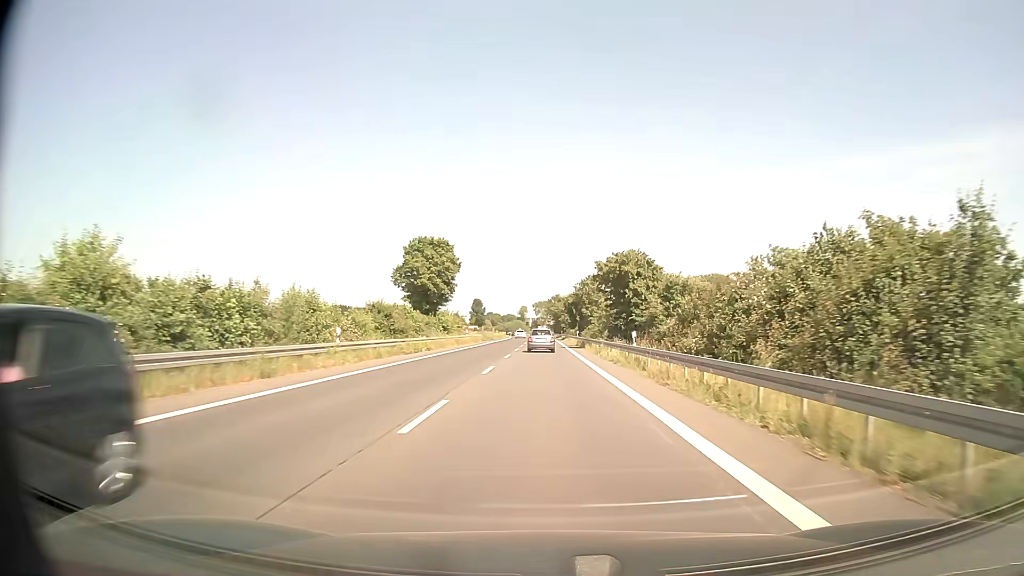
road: secondary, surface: asphalt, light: Day
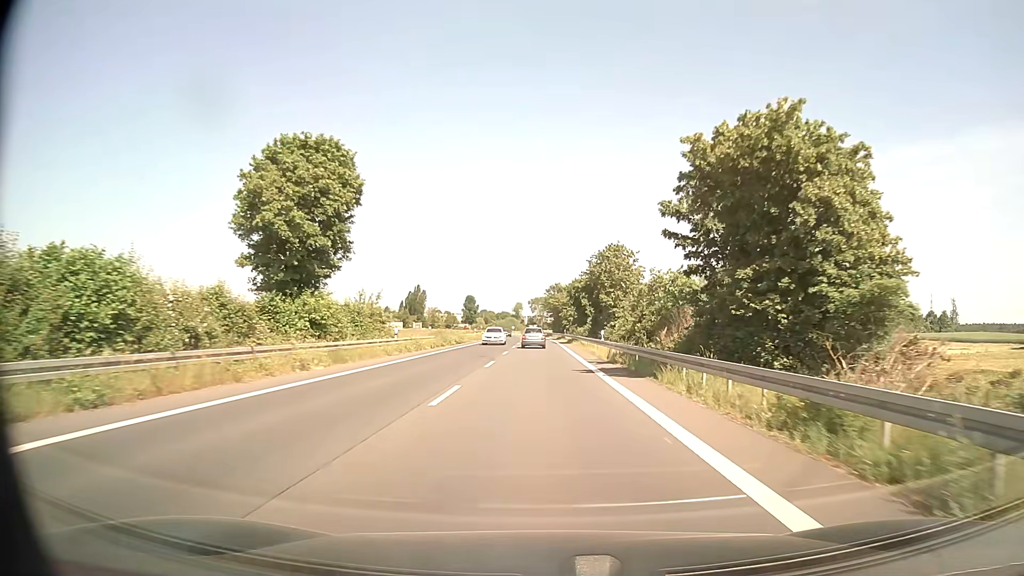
(+0.1, +32.7) m; 0°
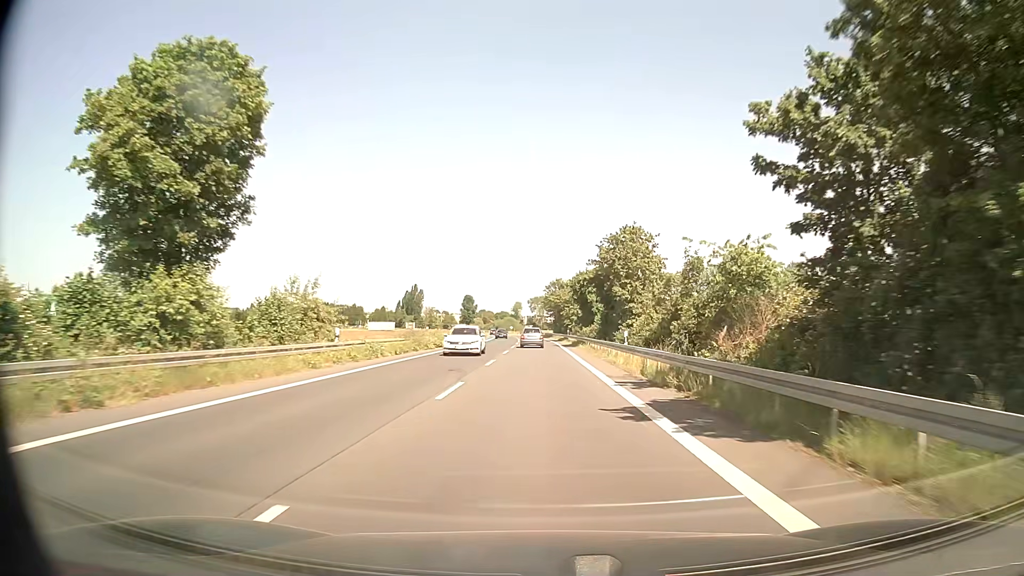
(0.0, +10.9) m; 0°
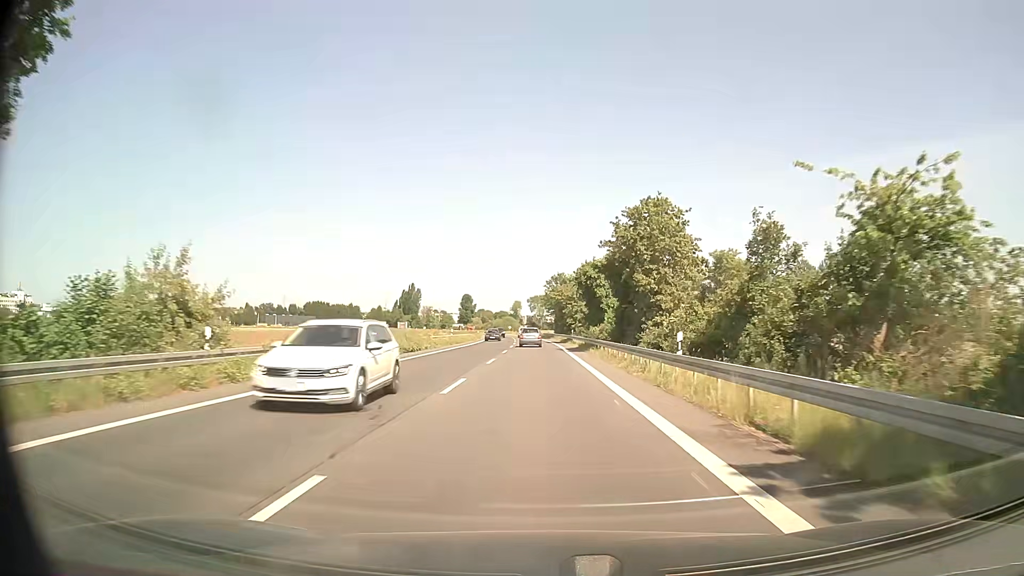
(0.0, +10.9) m; 0°
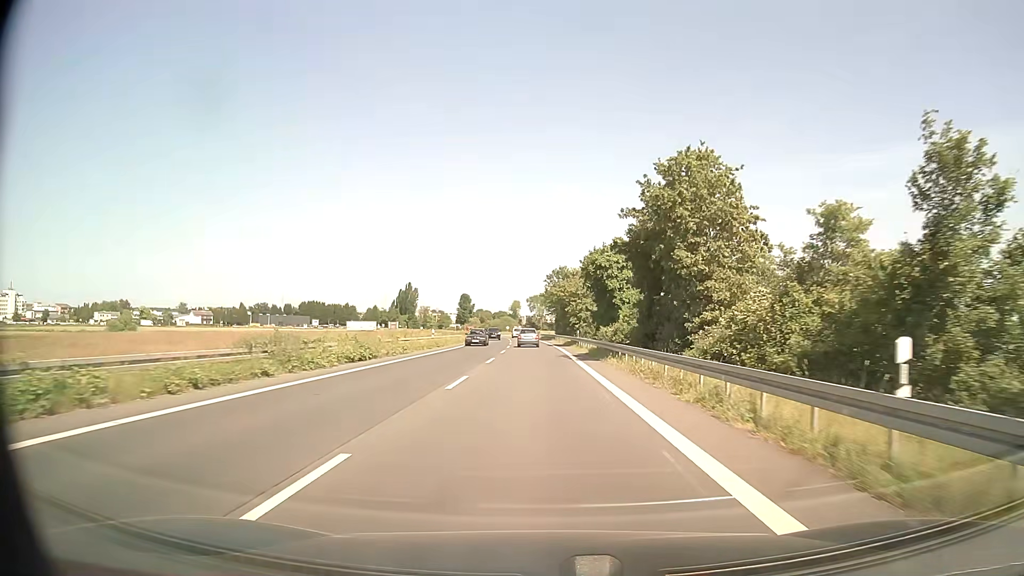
(0.0, +10.9) m; 0°
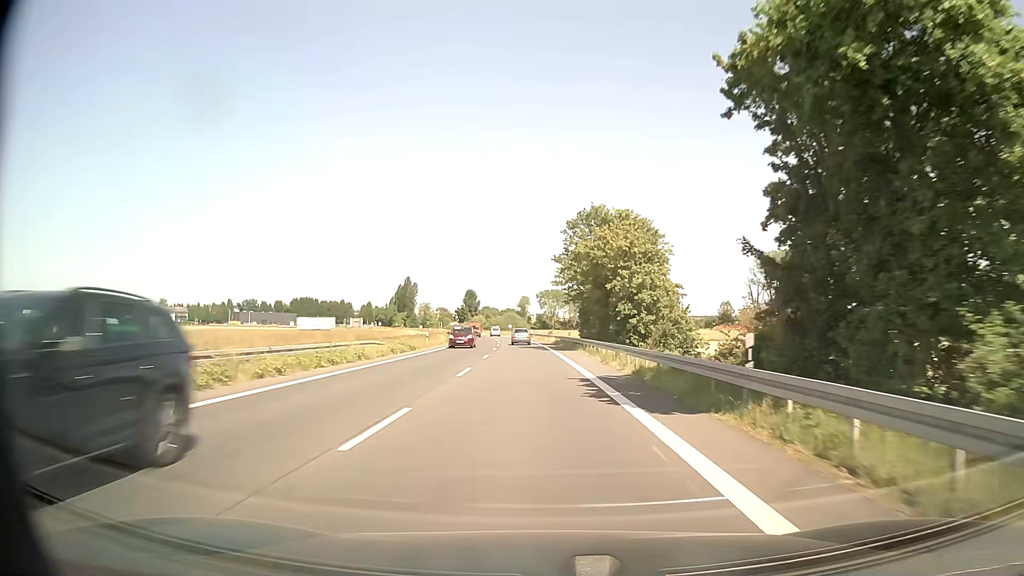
(-0.4, +43.4) m; -1°
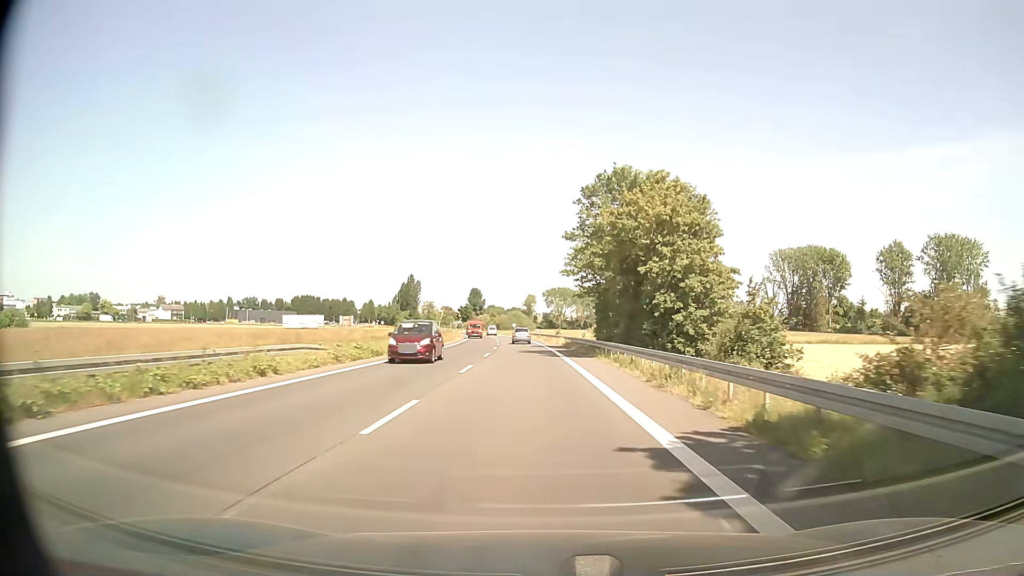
(-0.1, +10.9) m; -1°
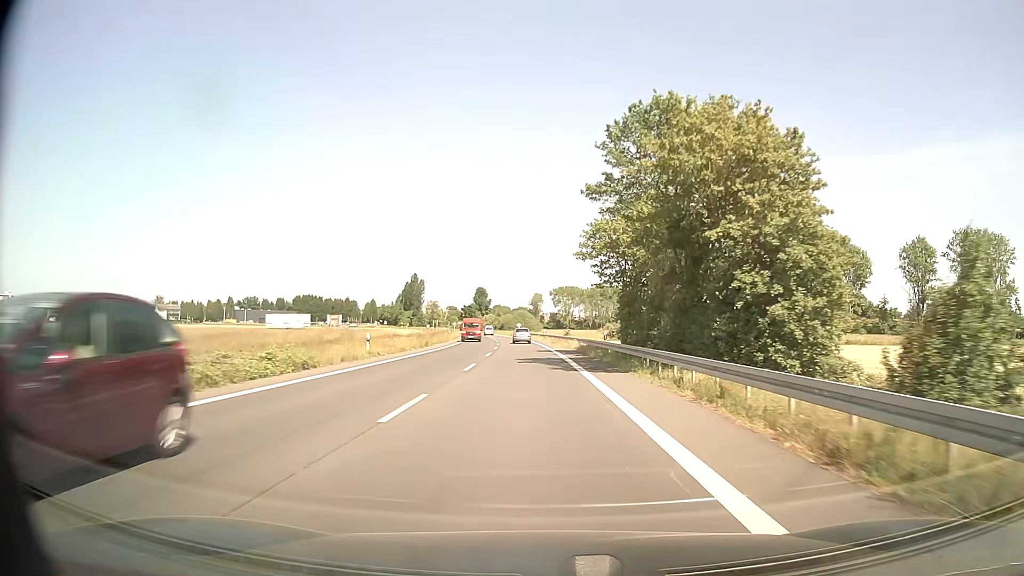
(0.0, +10.9) m; 0°
(0, +10) (0, +20) (0, +30) (-1, +40) (-1, +50) (-2, +60) (-2, +70) (-3, +80) (-4, +90) (-5, +100) m
